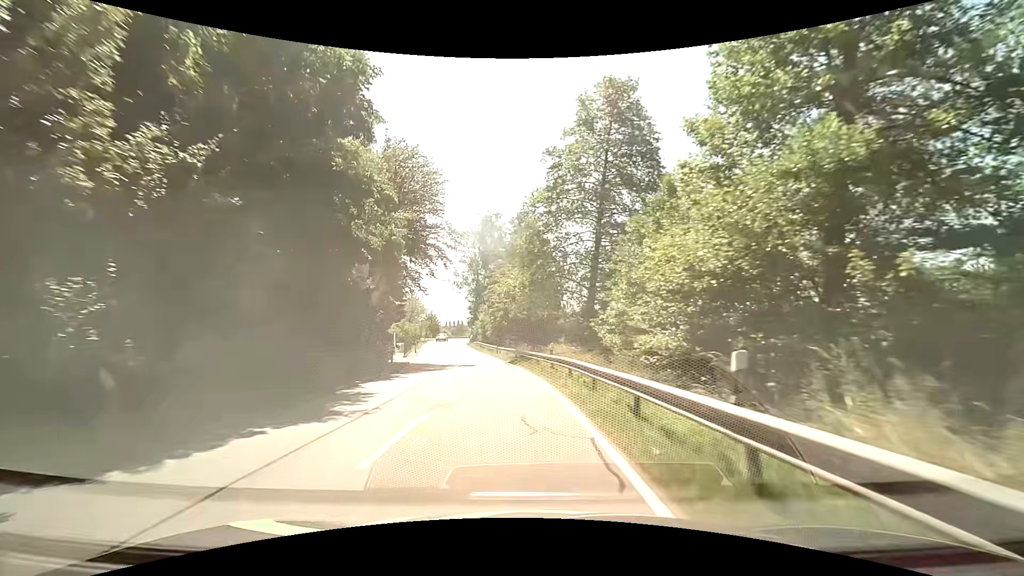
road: tertiary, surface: asphalt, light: Day
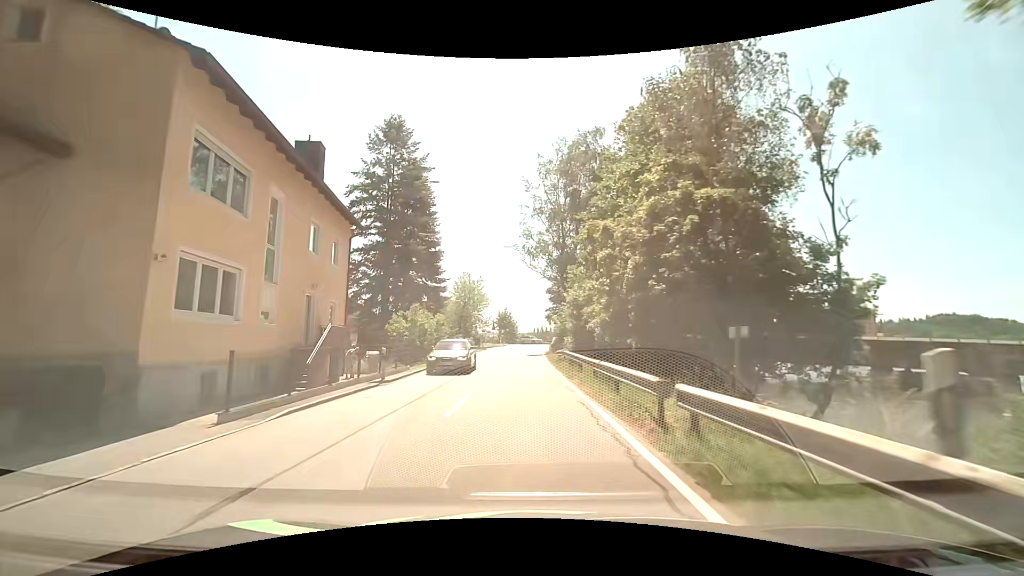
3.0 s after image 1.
(-3.1, +33.4) m; -11°
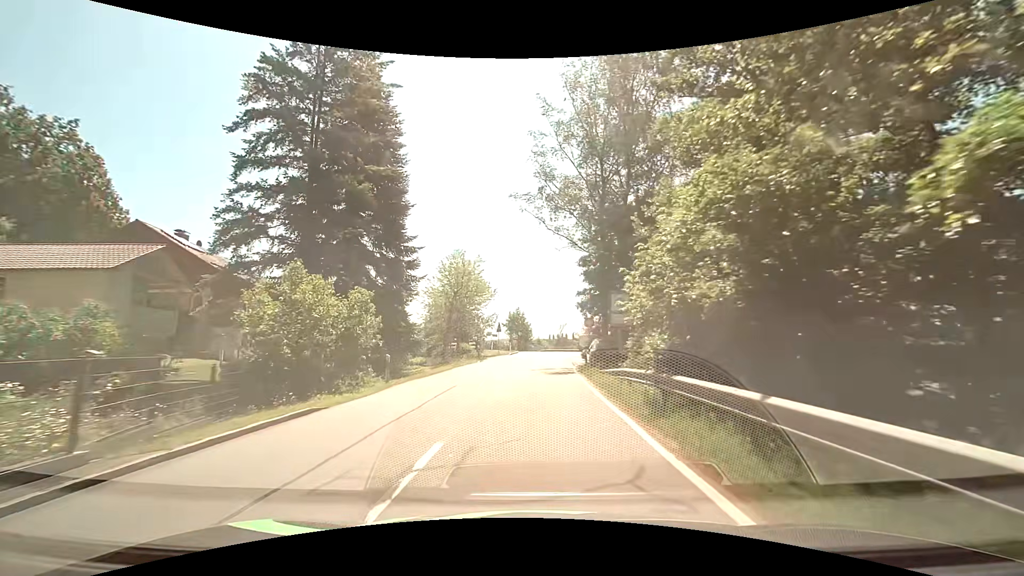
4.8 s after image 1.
(-0.2, +18.4) m; -2°
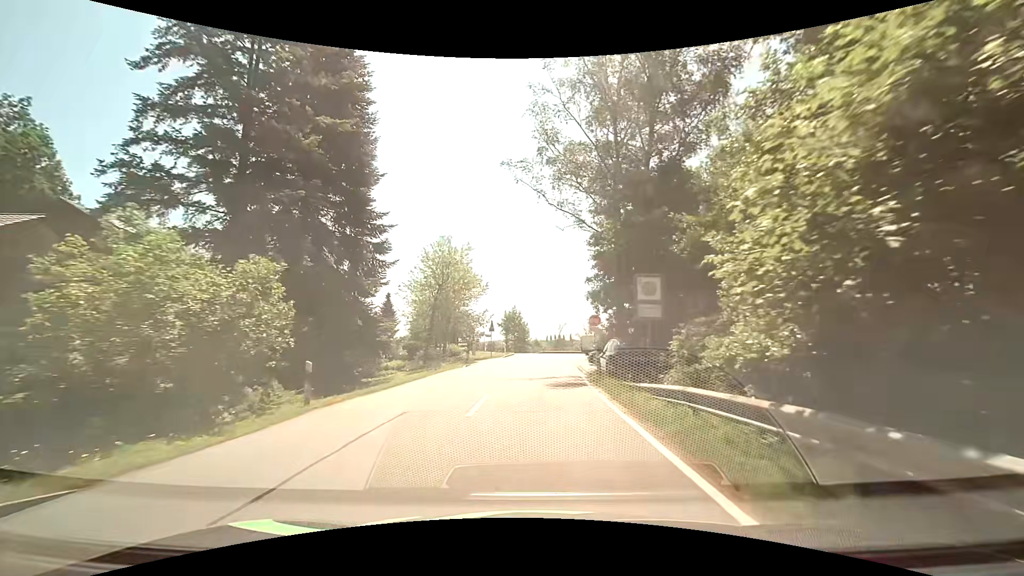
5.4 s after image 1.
(0.0, +5.8) m; +1°
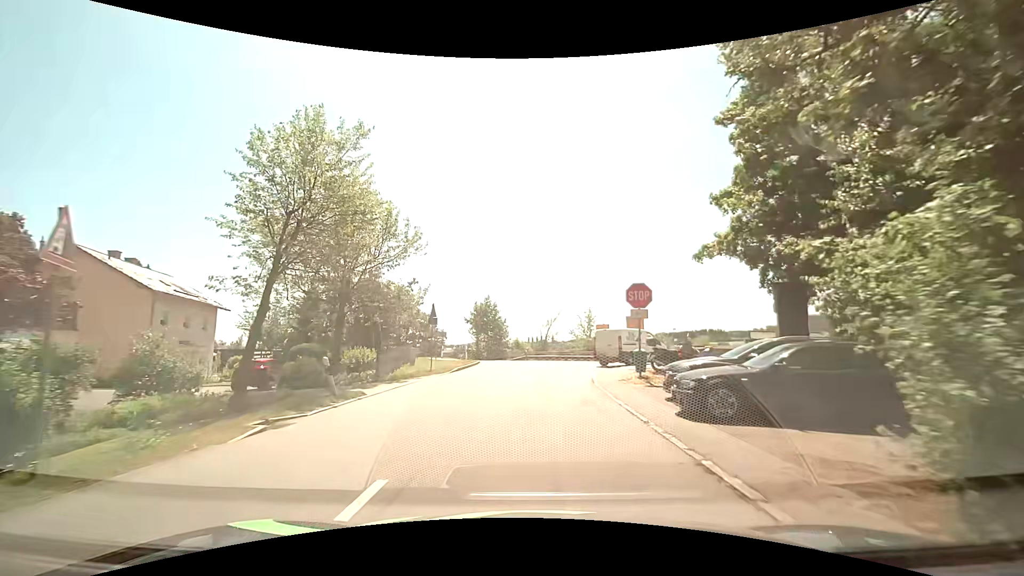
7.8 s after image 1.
(+0.2, +20.3) m; +1°
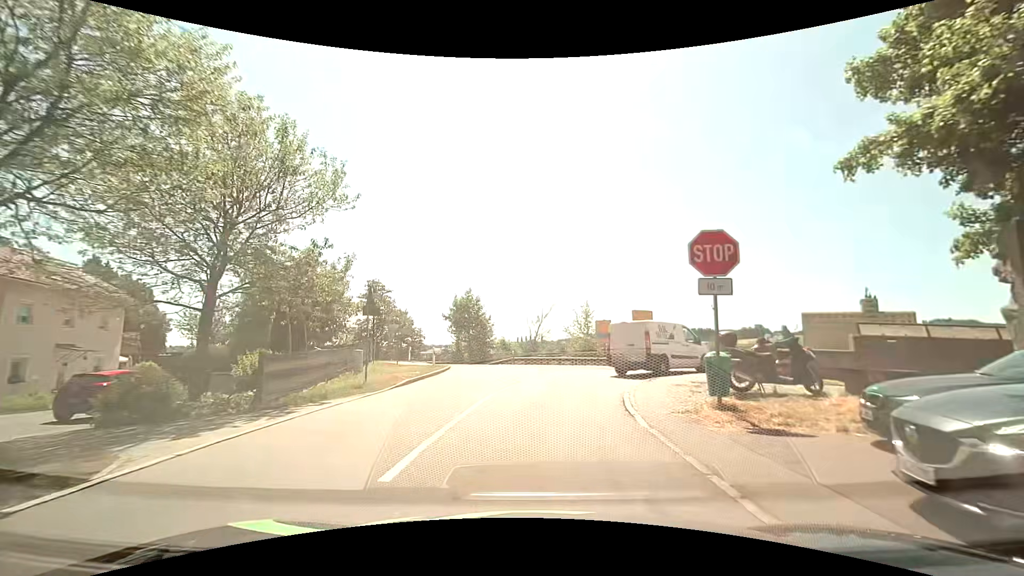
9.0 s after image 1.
(+0.2, +8.1) m; +2°
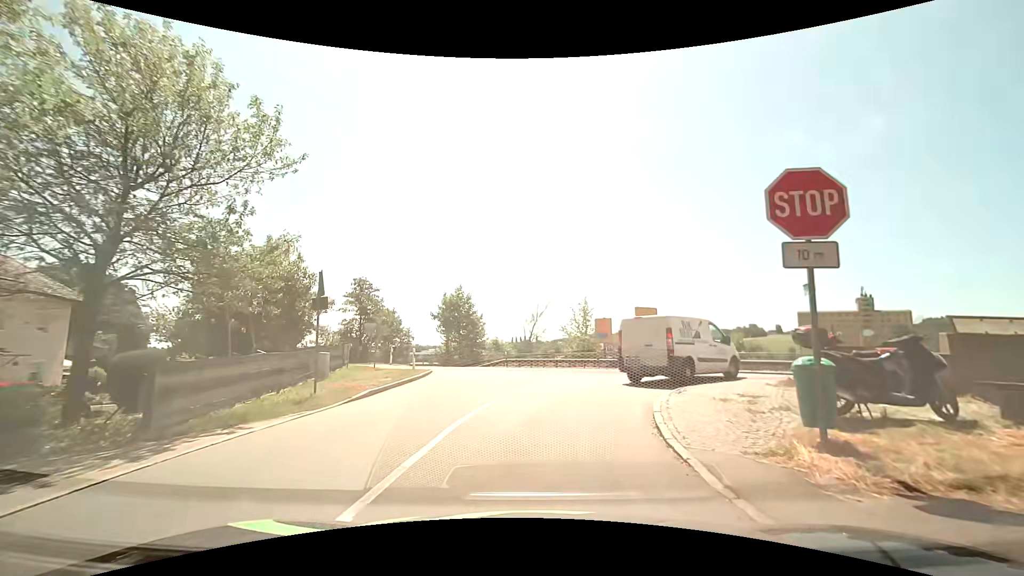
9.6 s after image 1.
(0.0, +3.3) m; +1°
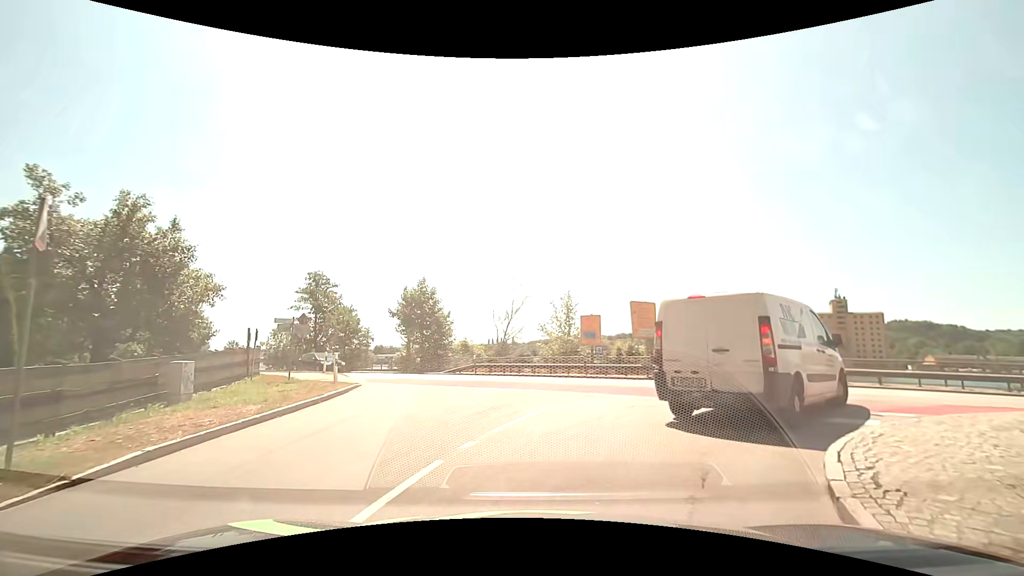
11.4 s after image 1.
(0.0, +6.6) m; +3°
